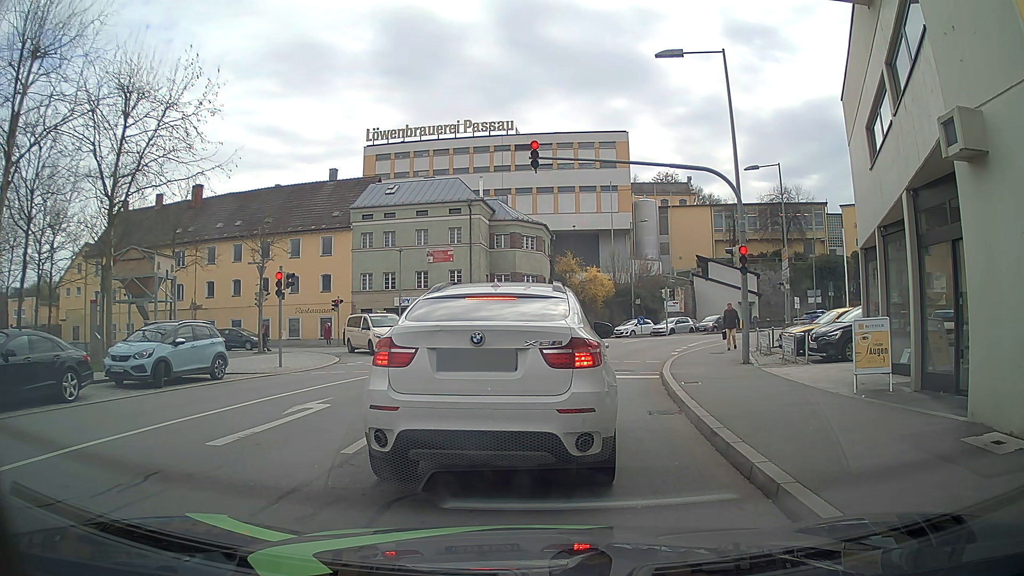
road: residential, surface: asphalt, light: Day
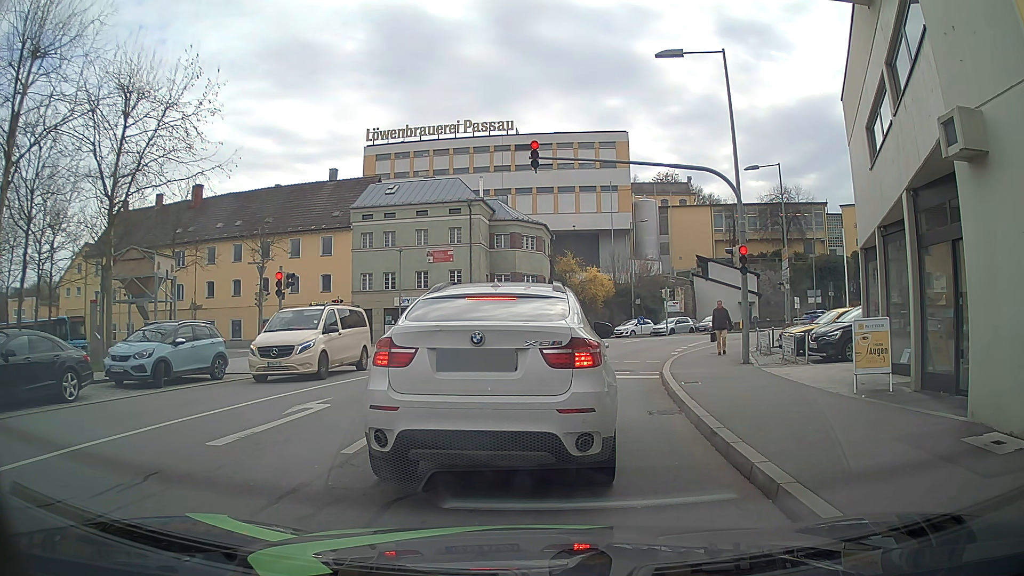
(0.0, 0.0) m; 0°
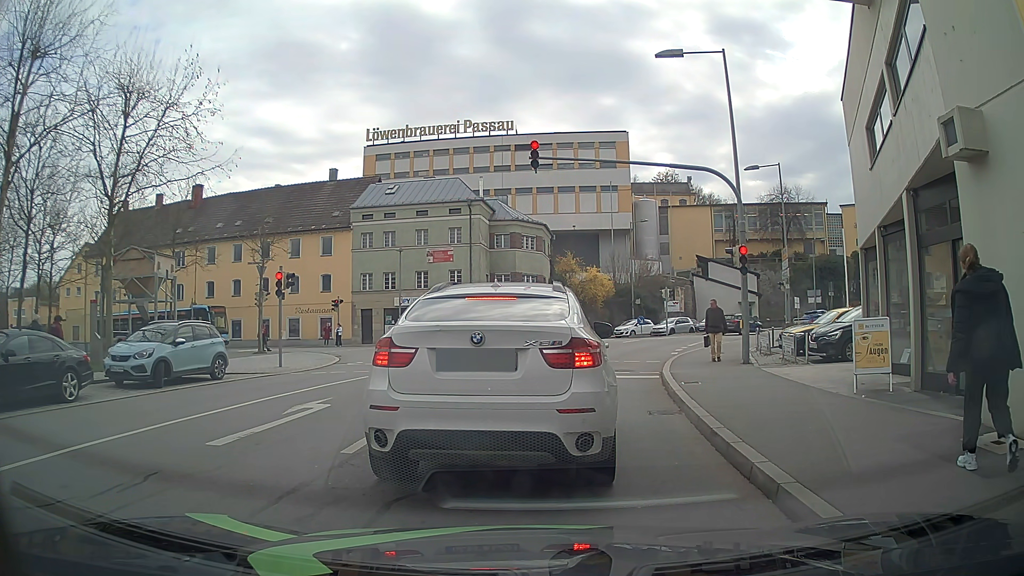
(0.0, 0.0) m; 0°
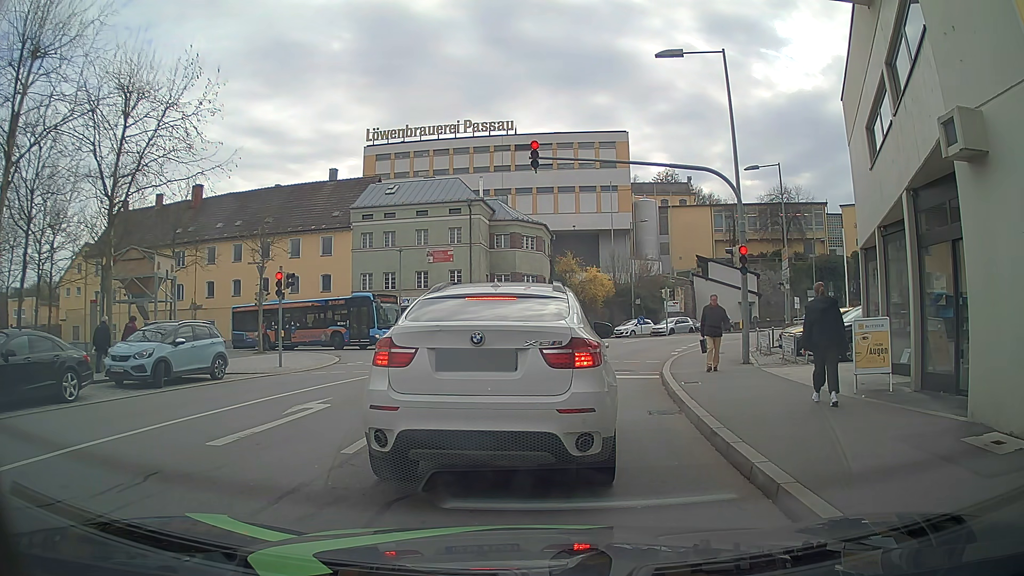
(0.0, 0.0) m; 0°
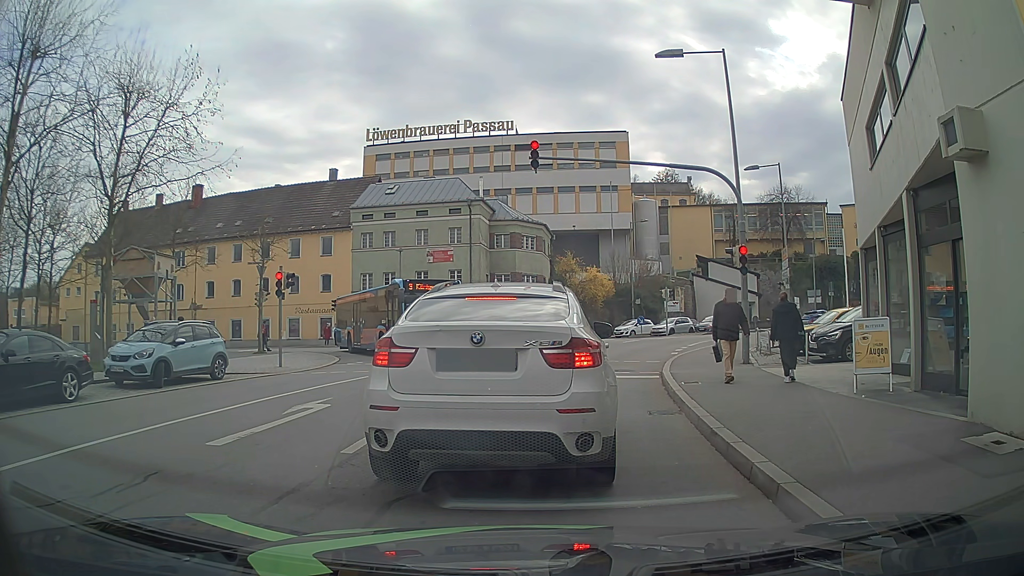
(0.0, 0.0) m; 0°
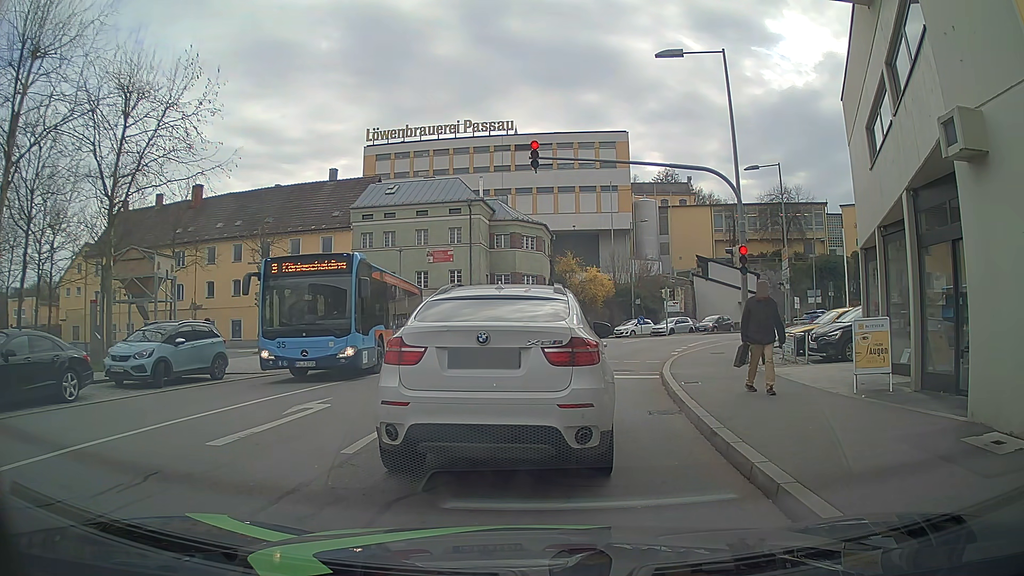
(0.0, 0.0) m; 0°
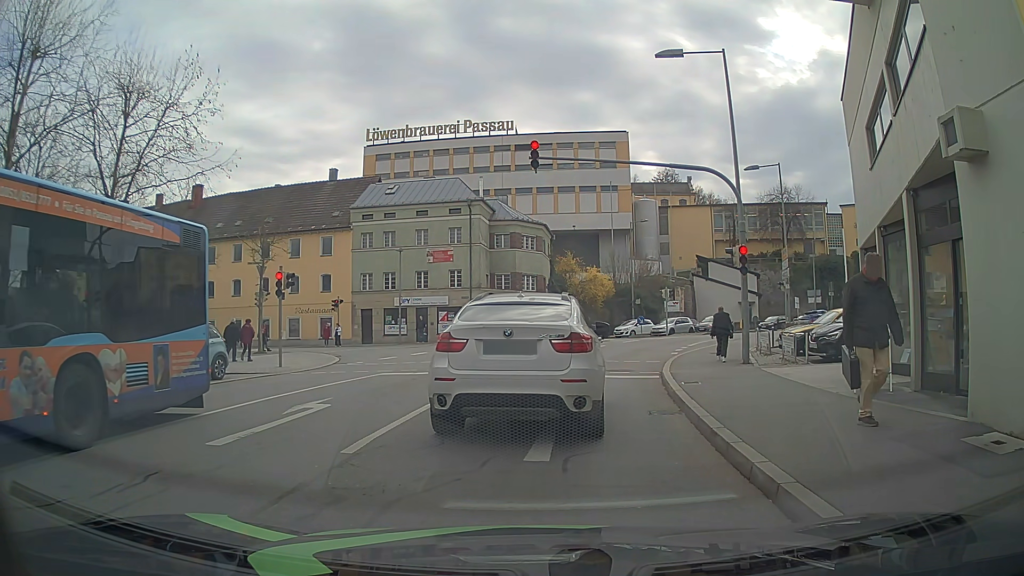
(0.0, 0.0) m; 0°
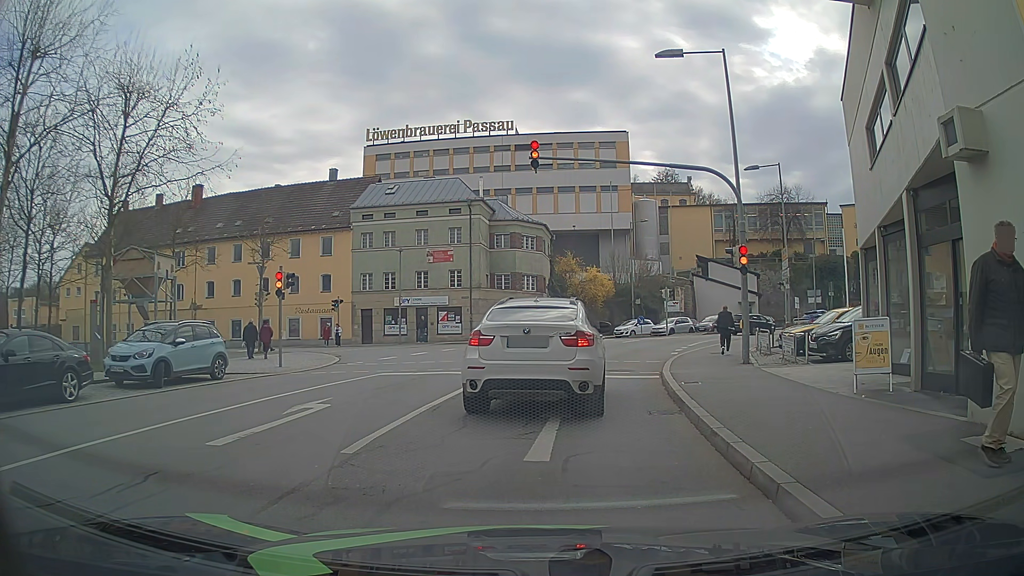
(0.0, 0.0) m; 0°
